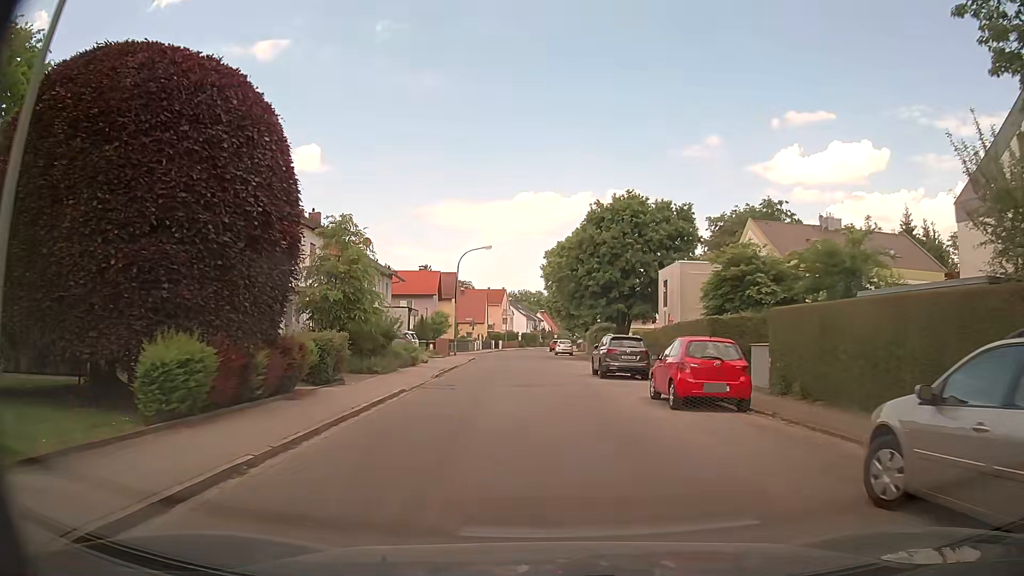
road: unclassified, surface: asphalt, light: Day
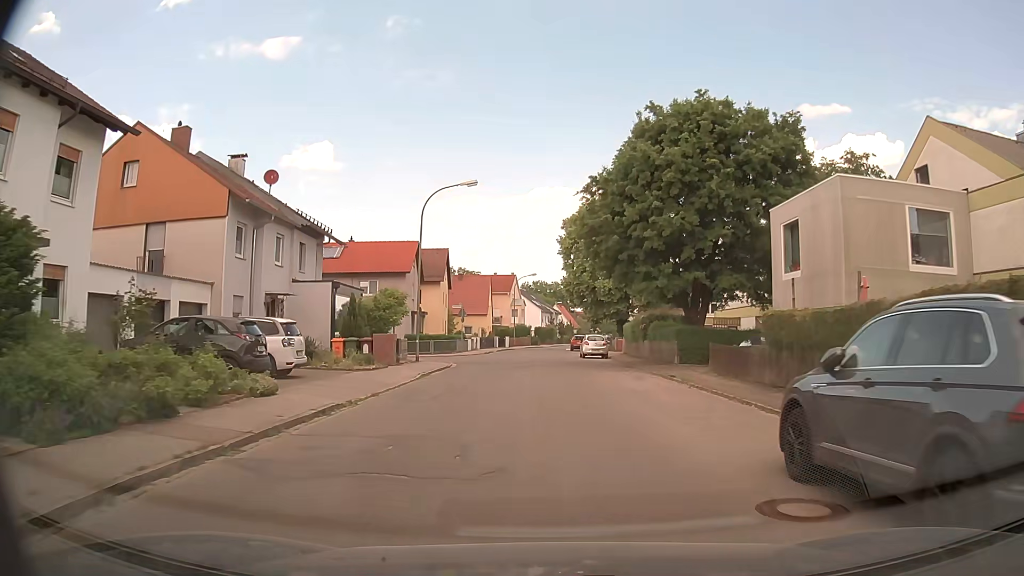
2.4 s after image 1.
(-0.2, +21.7) m; -2°
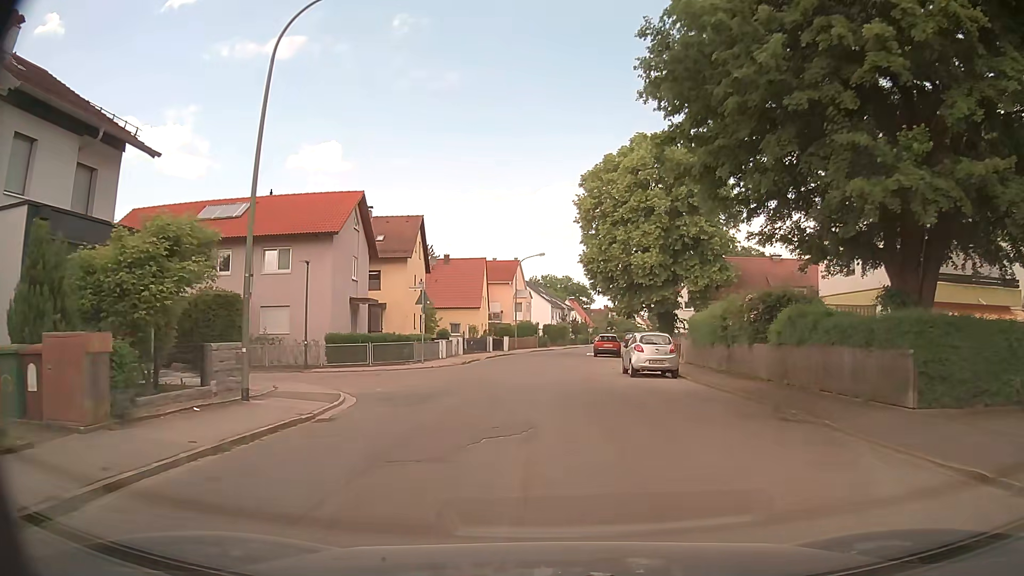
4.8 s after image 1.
(-0.1, +19.9) m; 0°
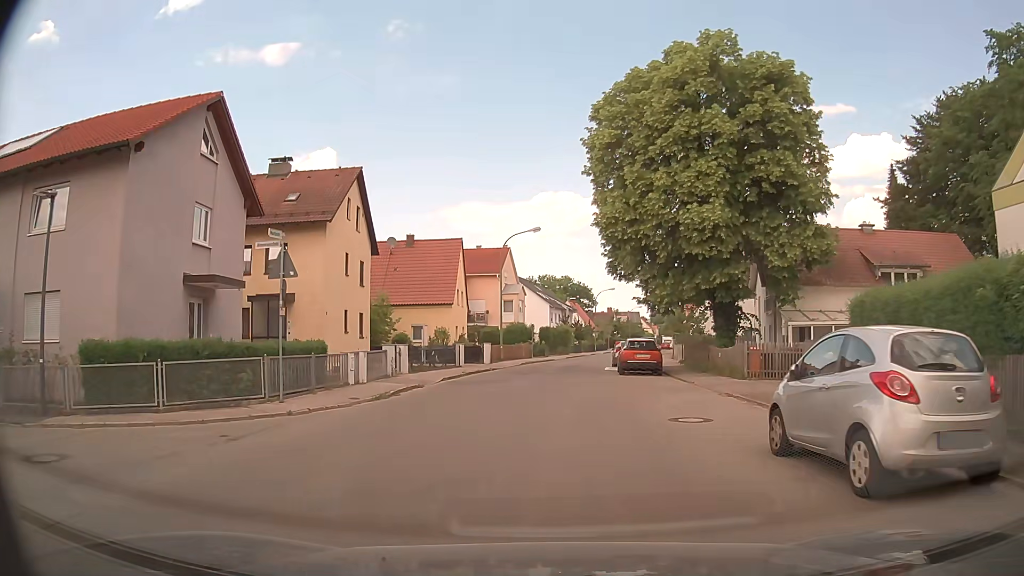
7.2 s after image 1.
(-0.1, +16.9) m; +1°
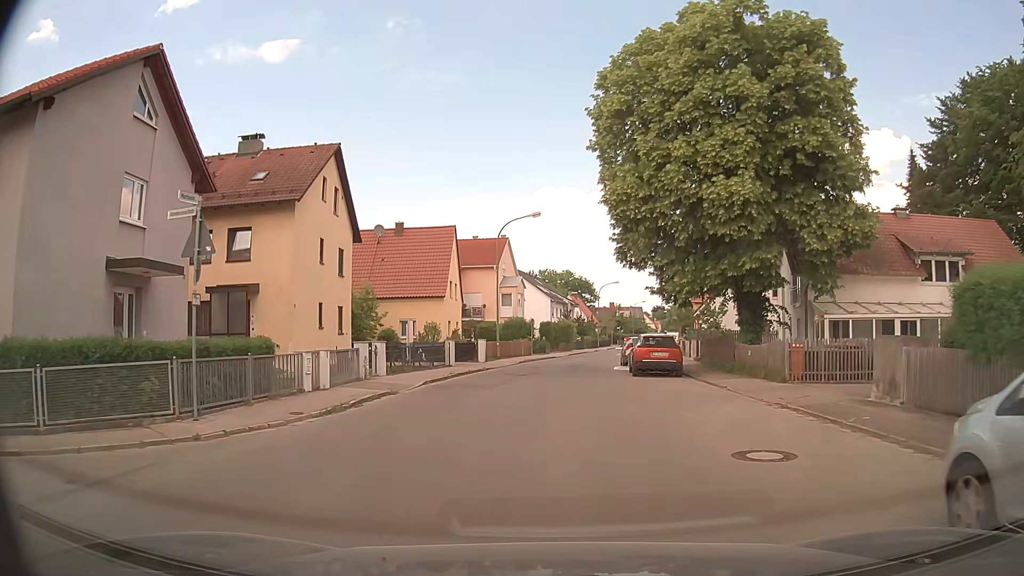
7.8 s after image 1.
(-0.1, +4.0) m; -2°
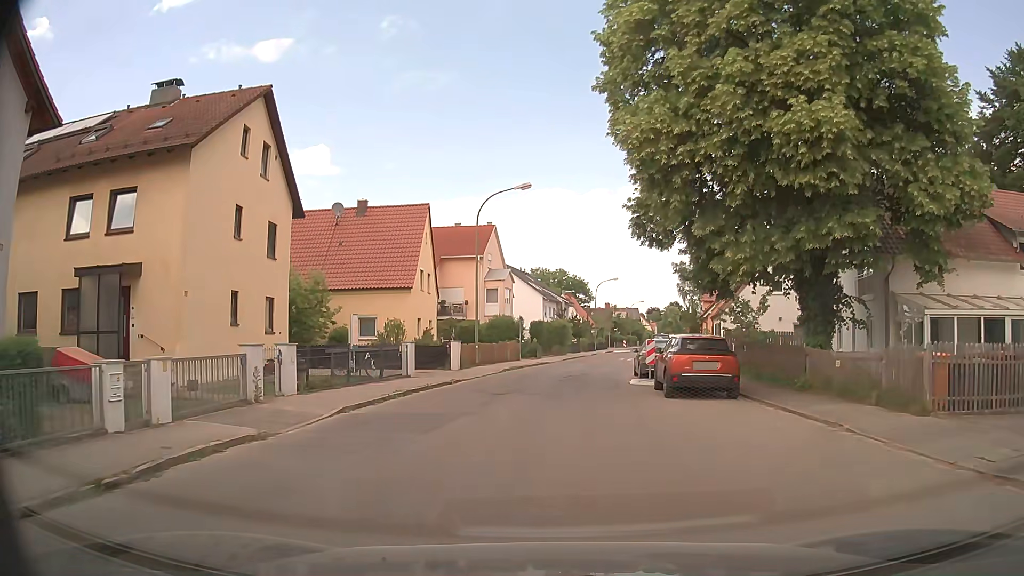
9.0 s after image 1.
(+0.1, +8.1) m; +1°
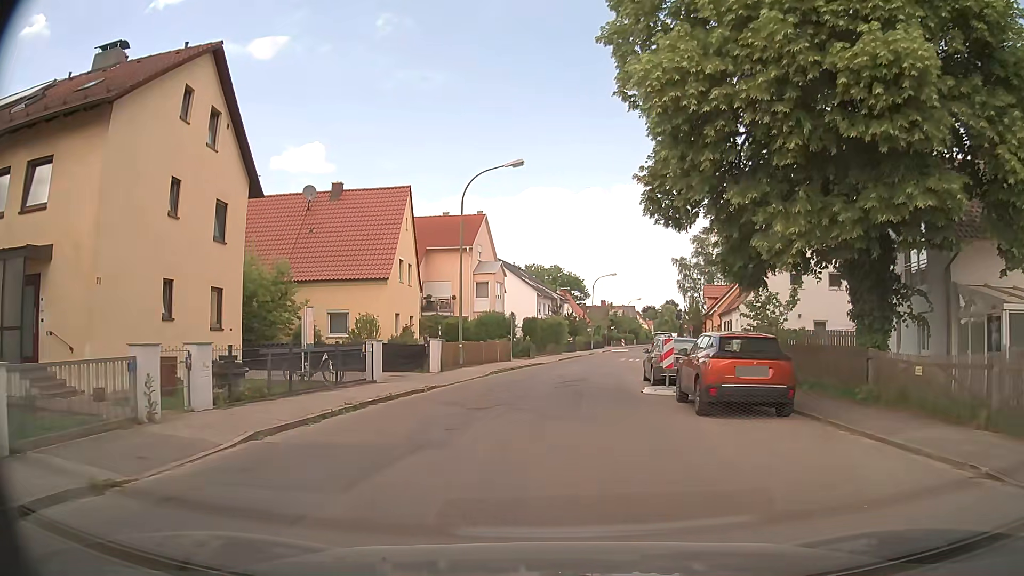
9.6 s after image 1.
(0.0, +4.1) m; 0°
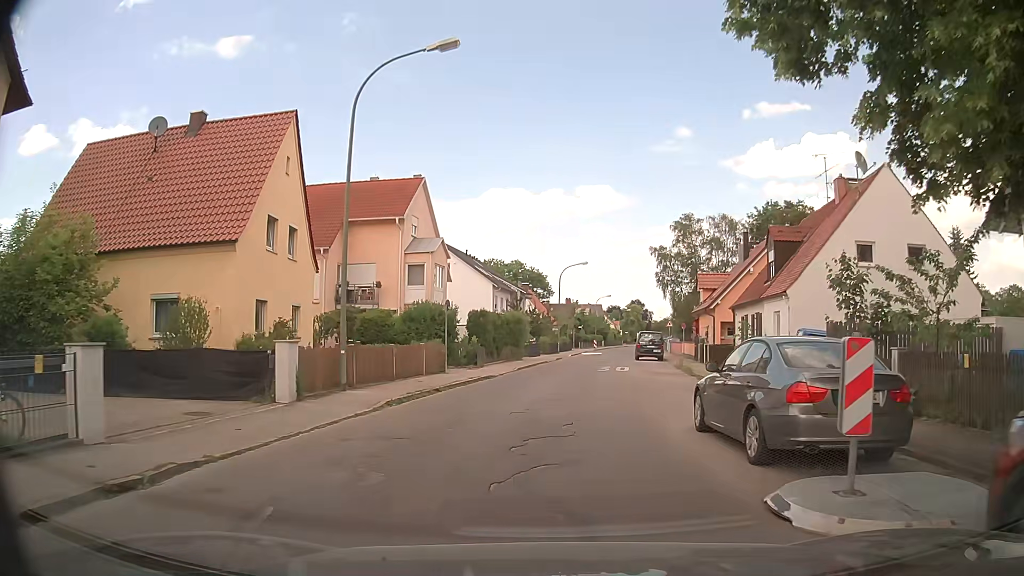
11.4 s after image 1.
(+0.3, +12.3) m; +4°
(0, +10) (+1, +20) (+2, +30) (+3, +40) (+4, +50) (+6, +60) (+8, +69) (+9, +79) (+10, +89) (+10, +99) m
